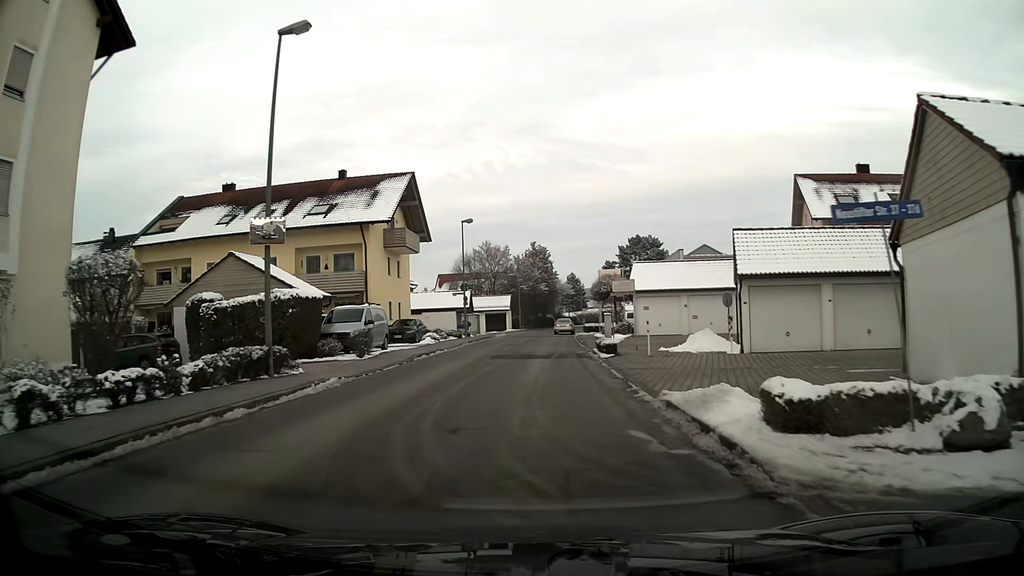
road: unclassified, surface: asphalt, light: Day
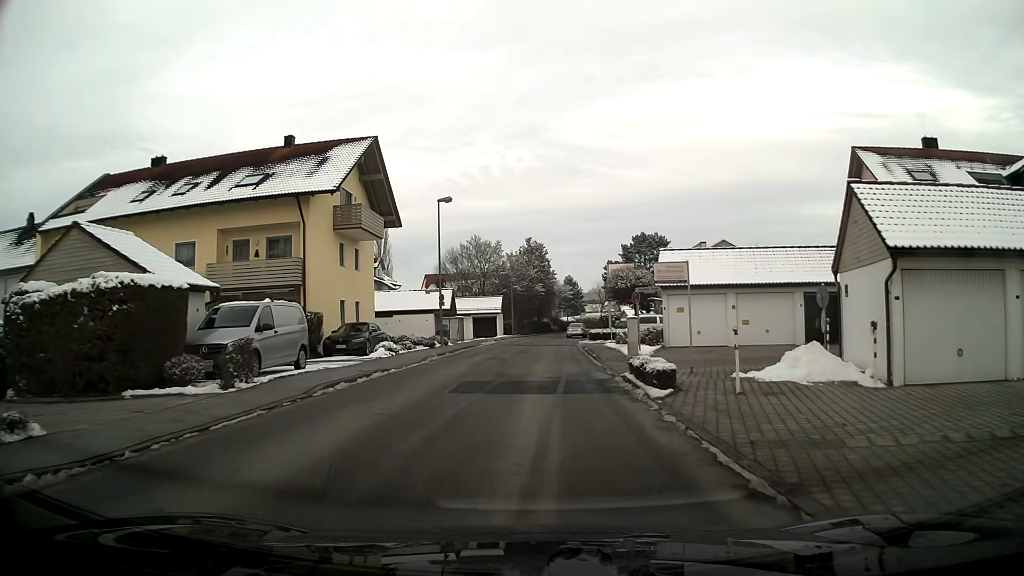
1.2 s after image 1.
(0.0, +9.9) m; 0°
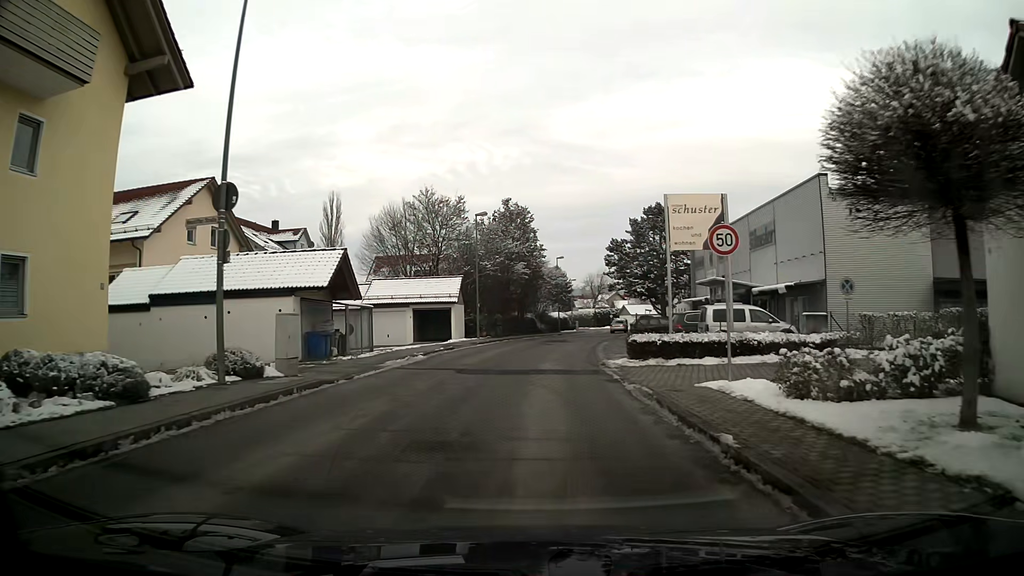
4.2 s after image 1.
(+0.3, +25.3) m; +2°
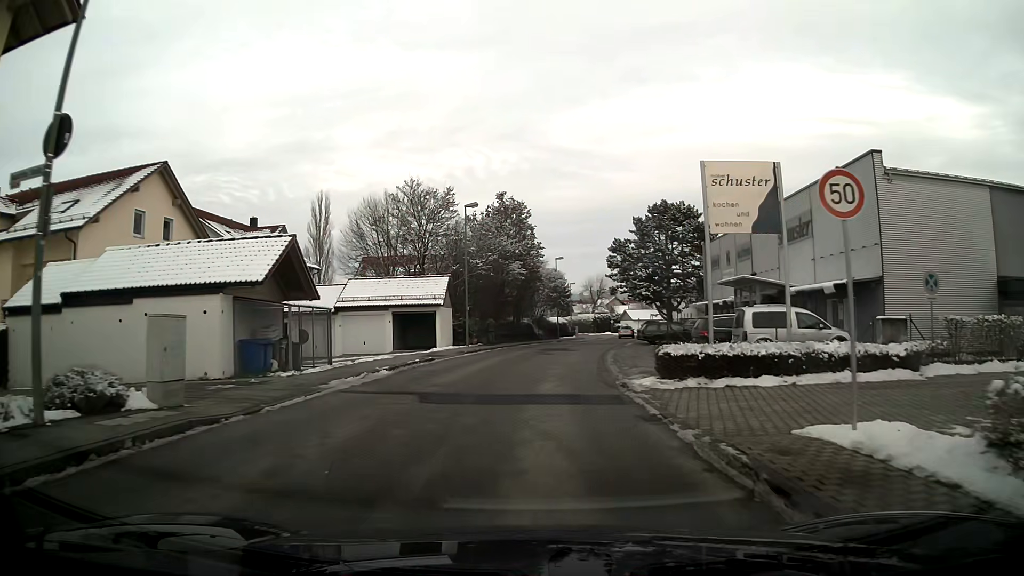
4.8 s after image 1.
(0.0, +5.4) m; 0°
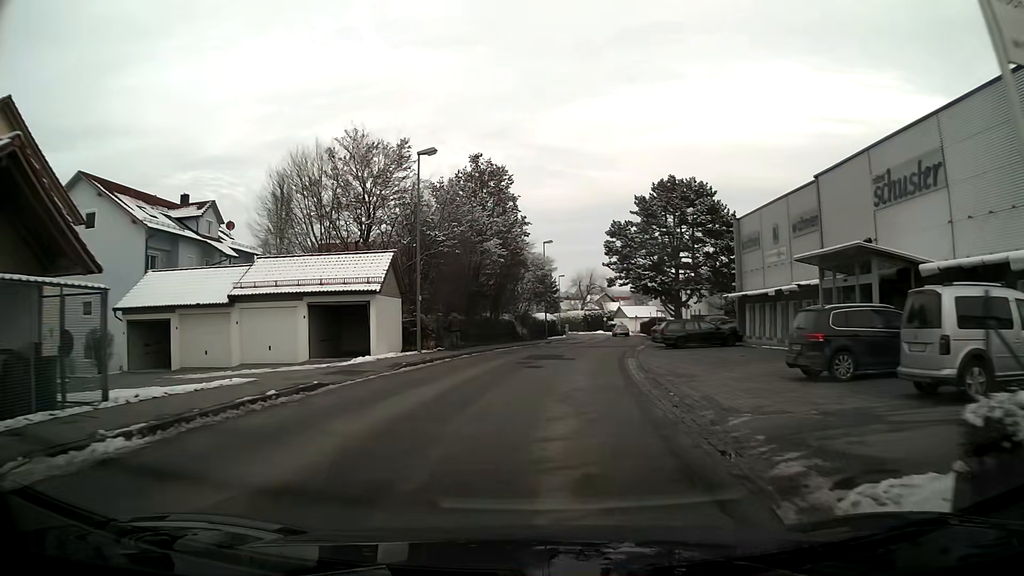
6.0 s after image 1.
(+0.1, +12.0) m; +2°
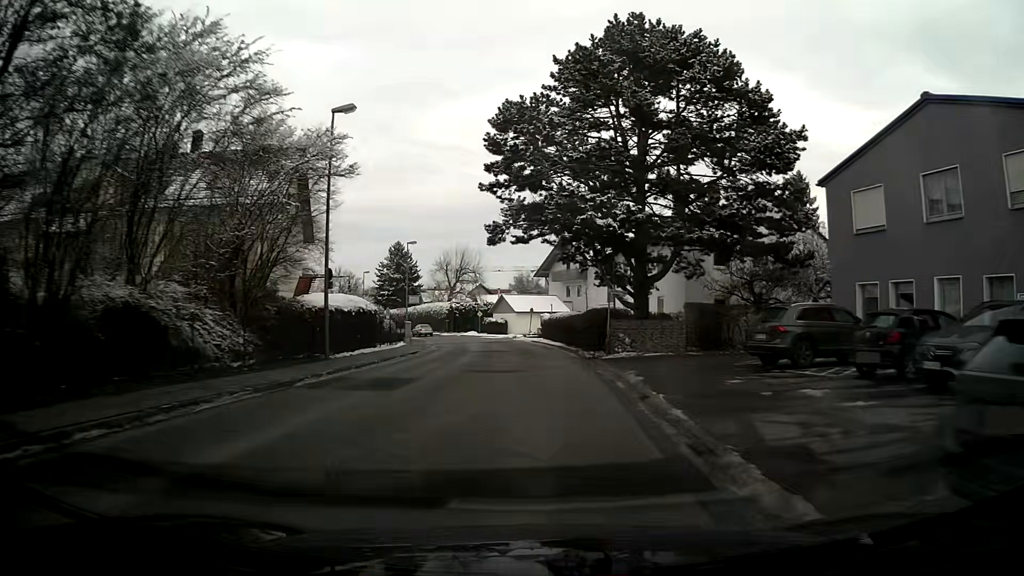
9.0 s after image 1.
(+2.6, +35.1) m; +9°
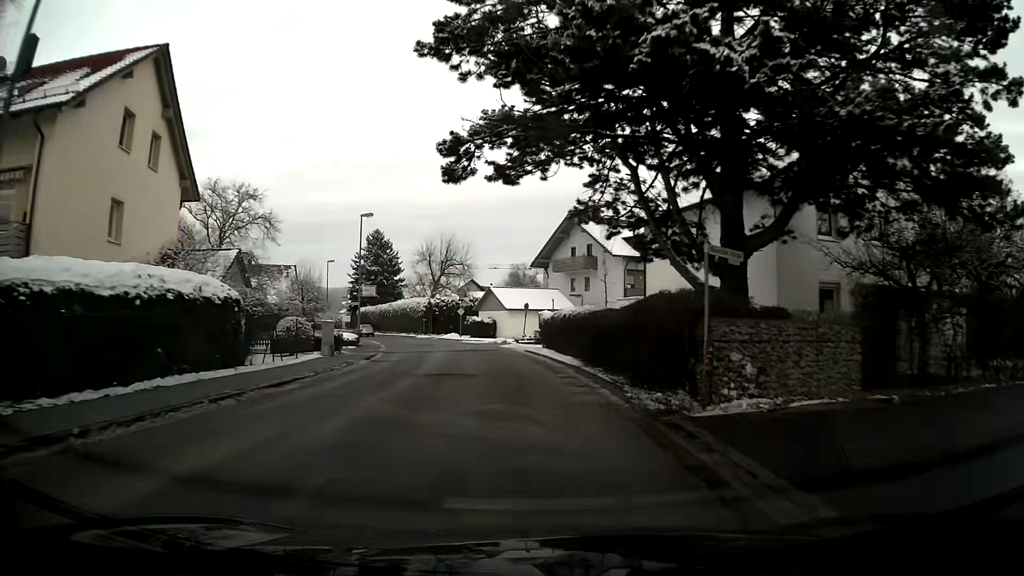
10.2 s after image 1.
(+0.2, +14.6) m; 0°
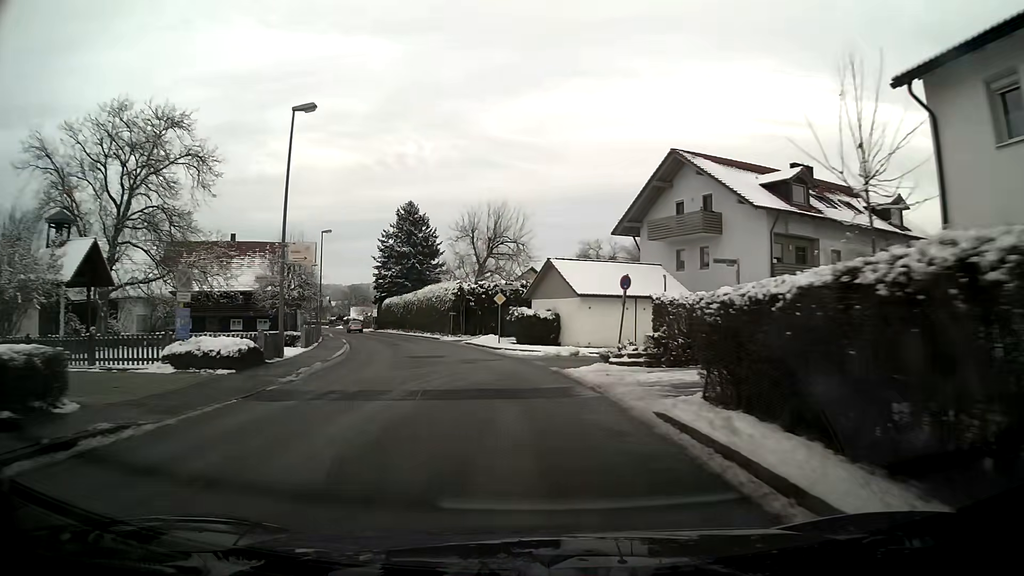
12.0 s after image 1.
(-1.1, +21.8) m; -6°
